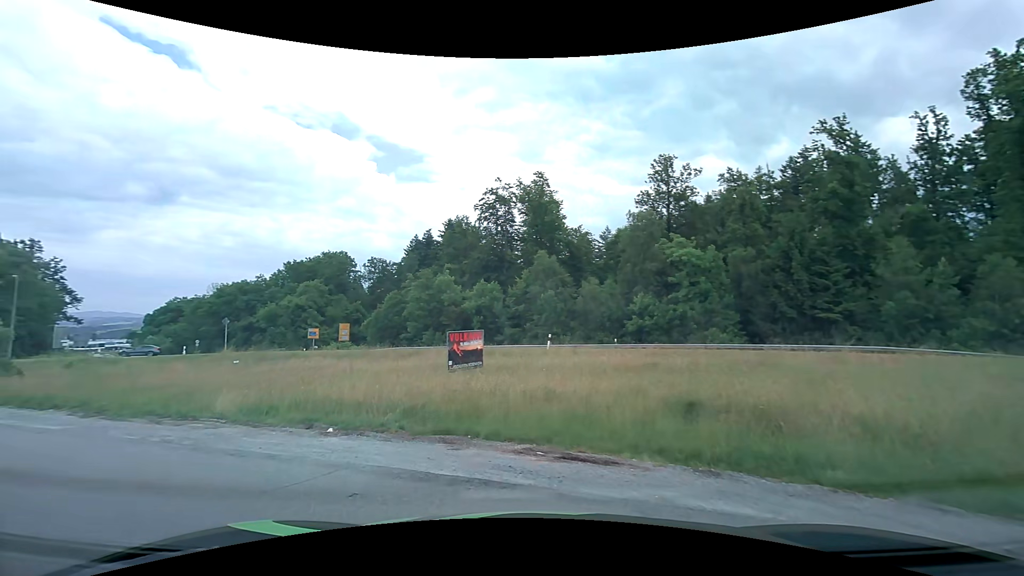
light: Day
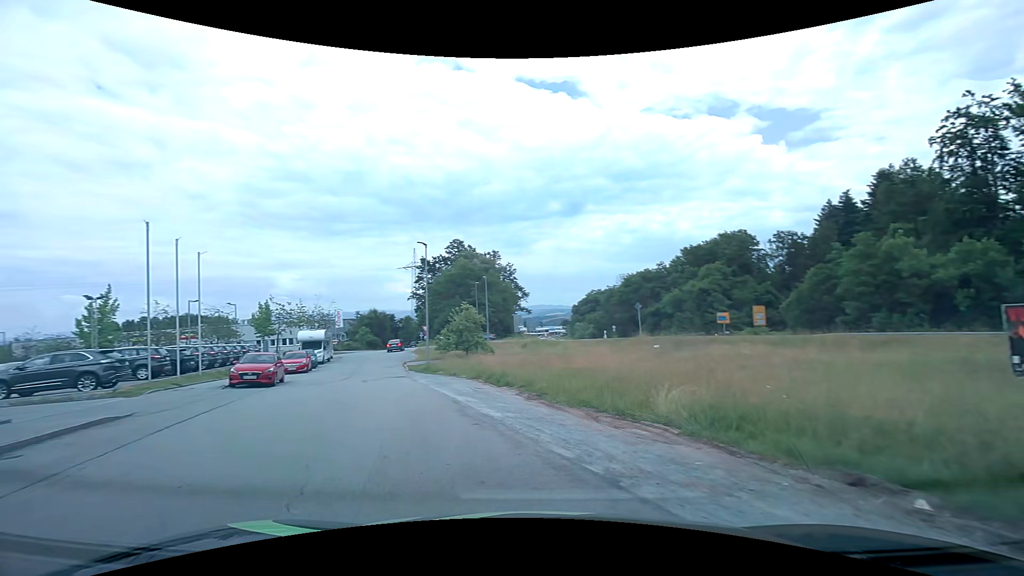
(-2.0, +5.3) m; -42°
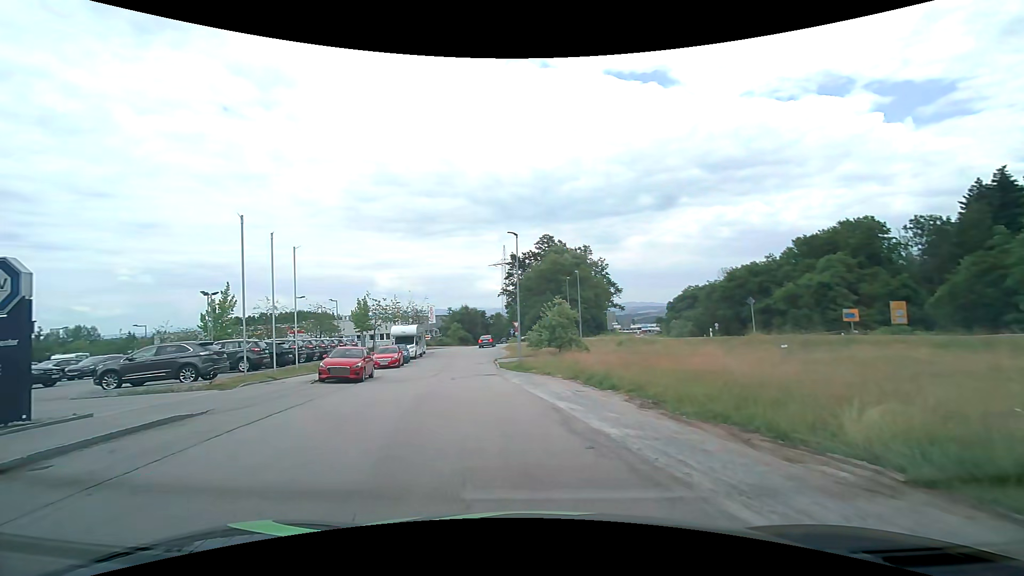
(-0.2, +2.4) m; -10°
(-1, +10) (-2, +20) (-4, +30) (-5, +40) (-5, +50) (-6, +60) (-7, +70) (-14, +76) (-24, +77) (-34, +77) m
